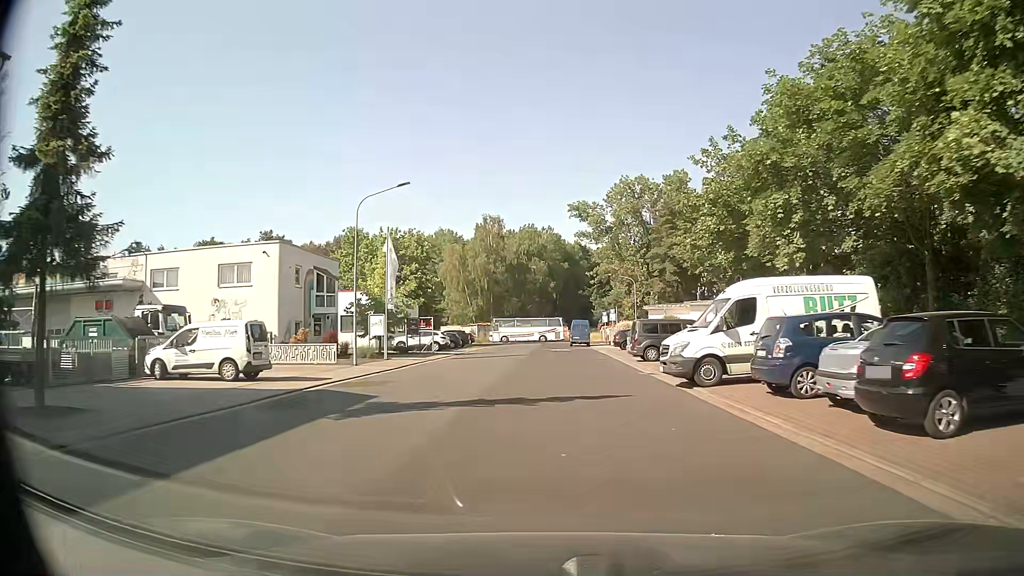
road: unclassified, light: Day
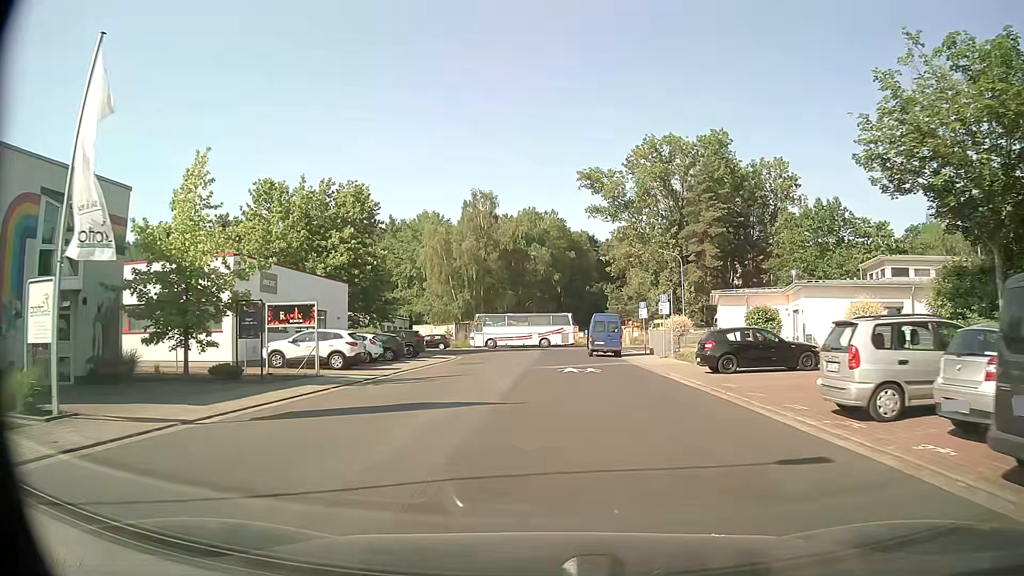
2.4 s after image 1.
(-0.2, +25.4) m; 0°
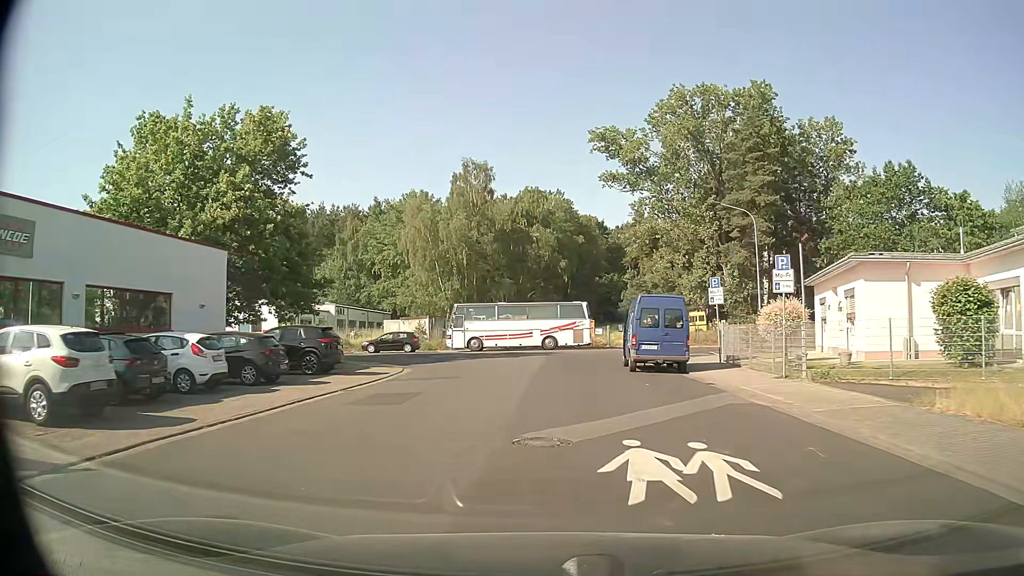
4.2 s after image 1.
(0.0, +17.6) m; -1°
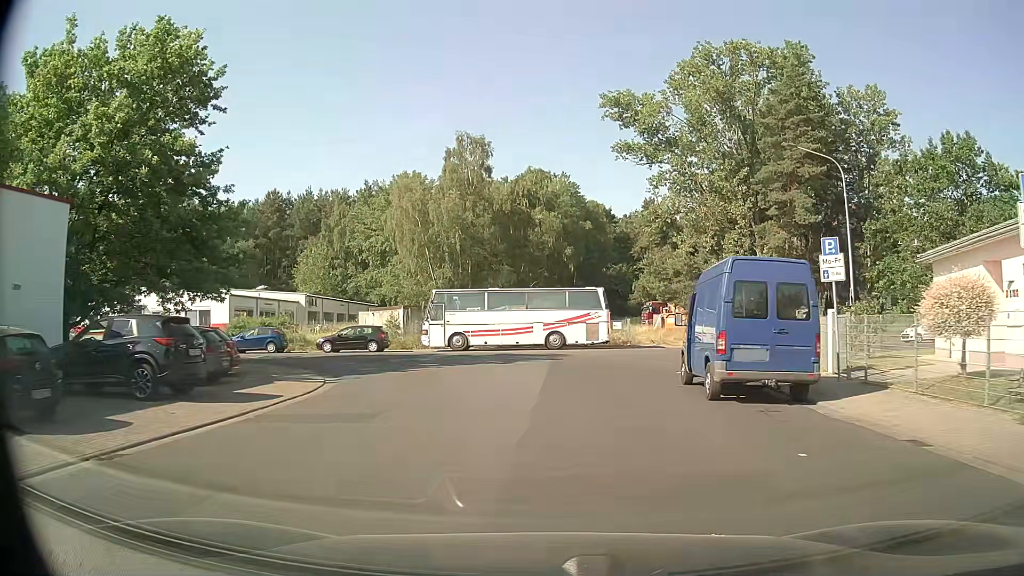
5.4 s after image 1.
(0.0, +10.3) m; 0°
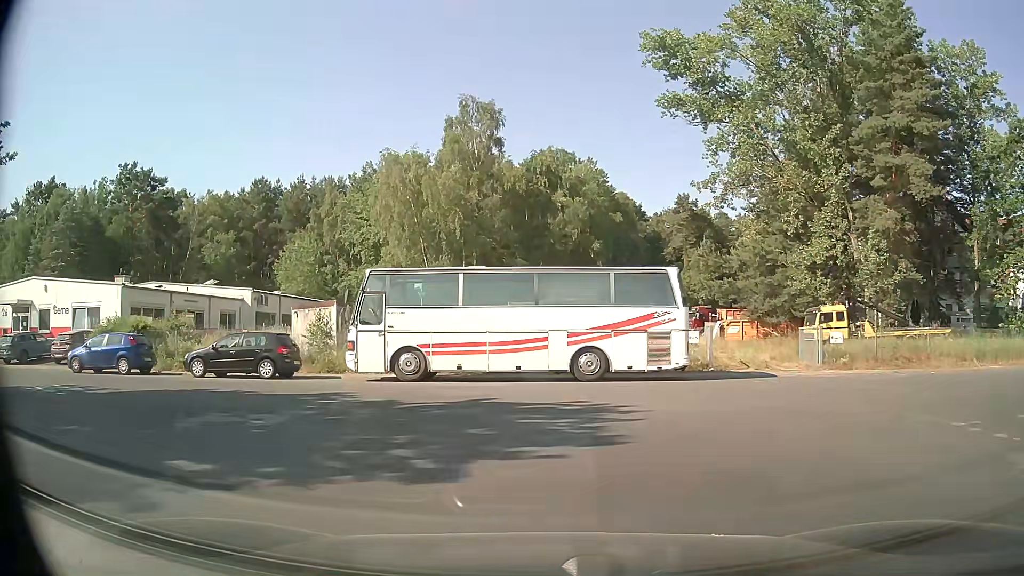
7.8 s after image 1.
(0.0, +16.0) m; -2°
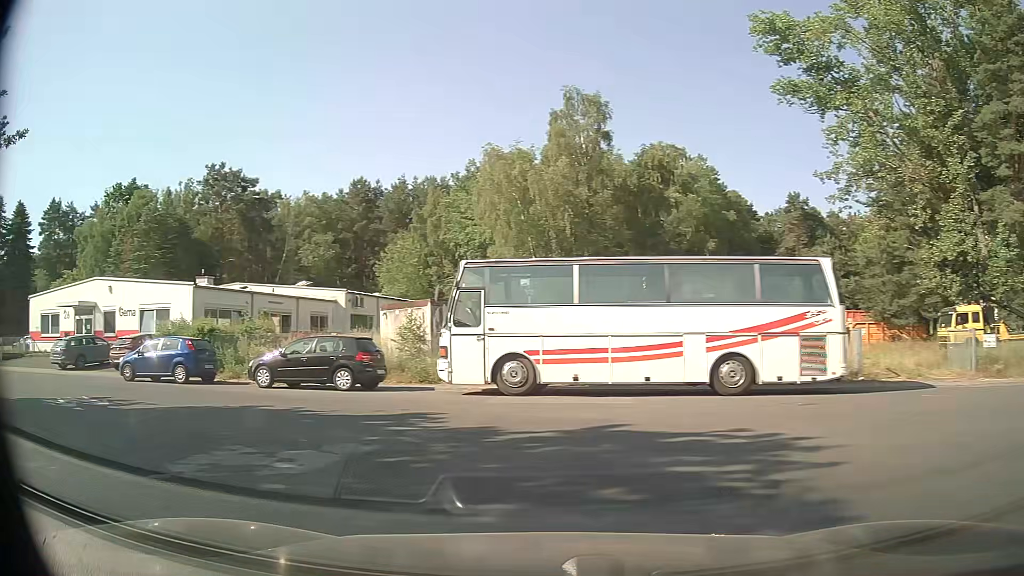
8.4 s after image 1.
(-0.2, +3.3) m; -10°
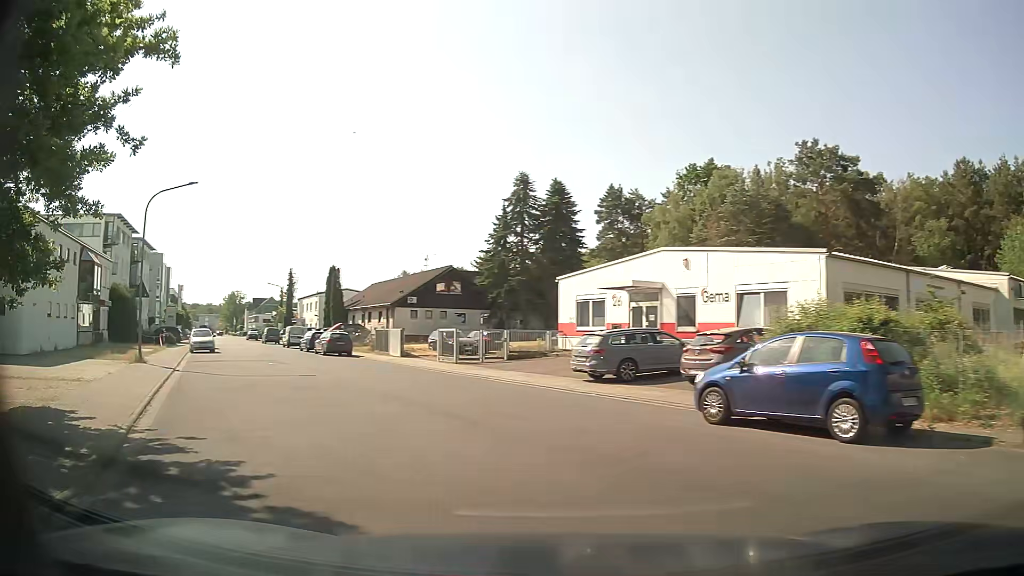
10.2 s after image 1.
(-6.3, +11.4) m; -50°
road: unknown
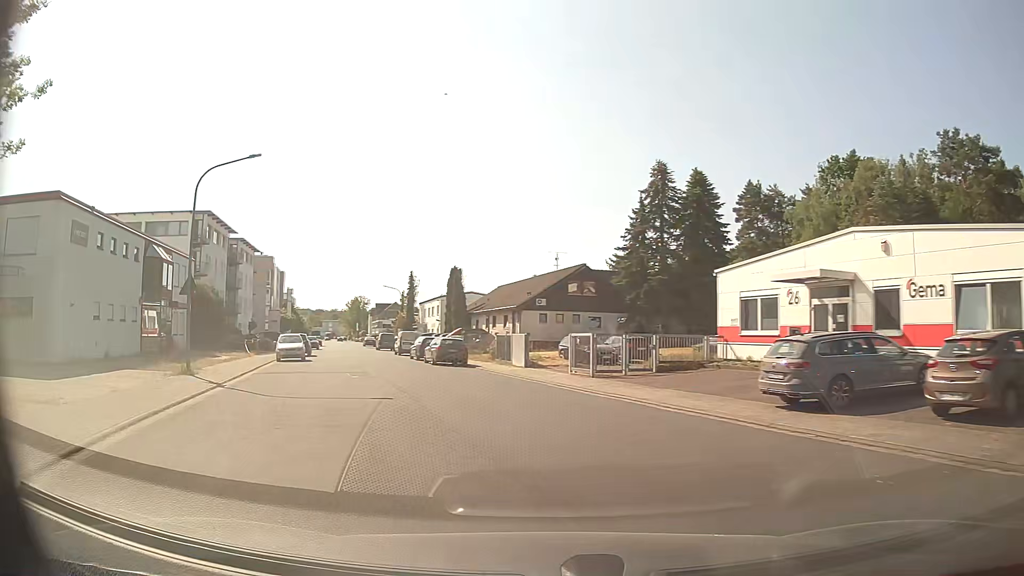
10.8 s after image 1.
(-0.7, +6.5) m; -12°
(-1, +10) (-3, +20) (-6, +29) (-9, +39) (-12, +48) (-15, +58) (-18, +67) (-21, +77) (-25, +86) (-28, +96) m
